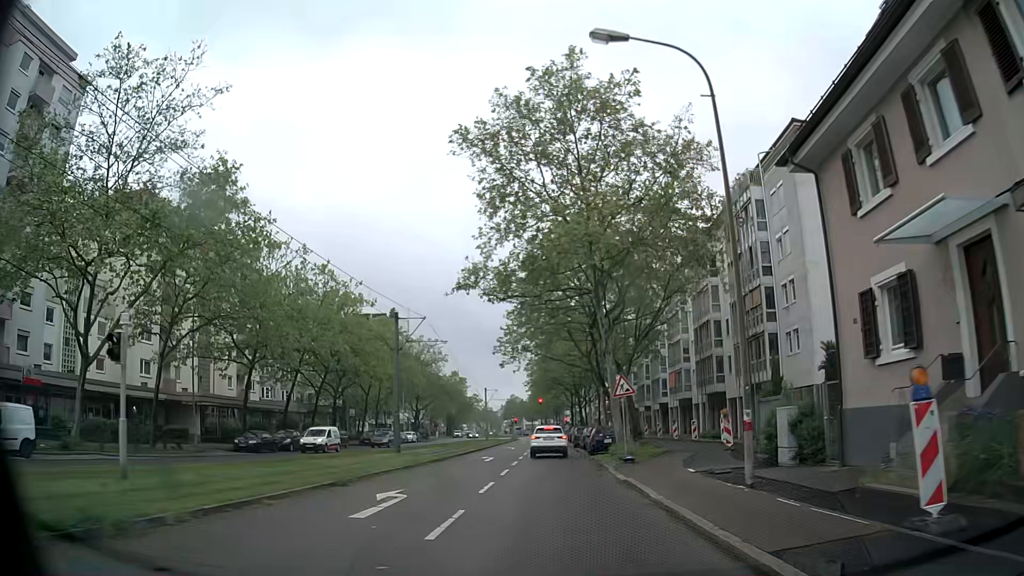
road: tertiary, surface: asphalt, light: Day
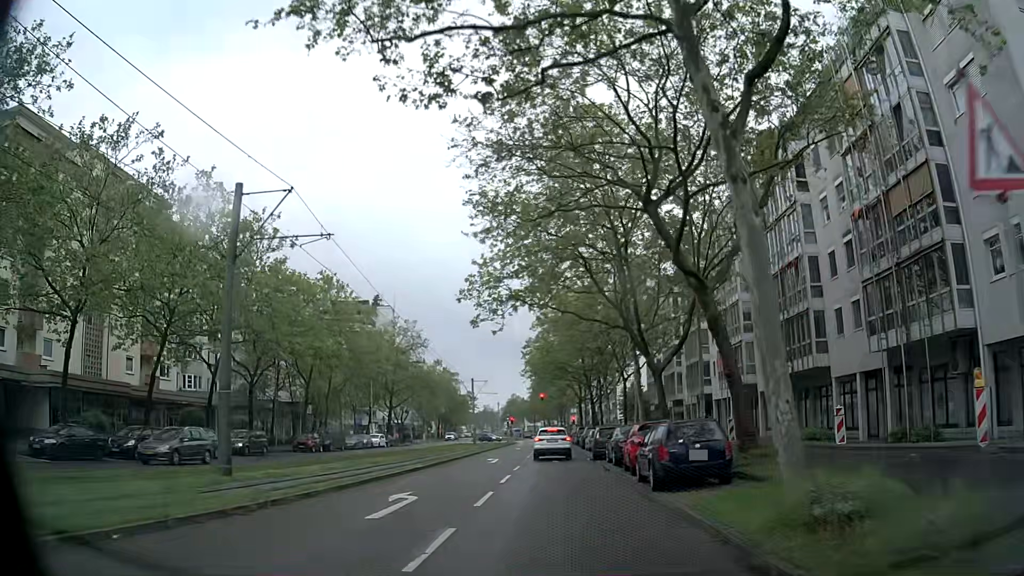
(-0.1, +19.6) m; 0°
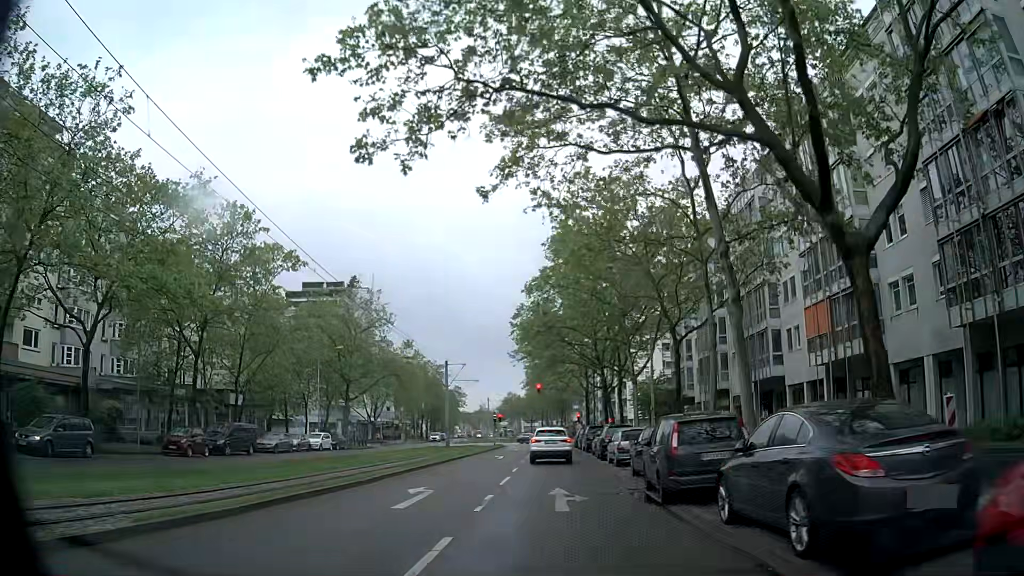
(0.0, +18.5) m; +1°
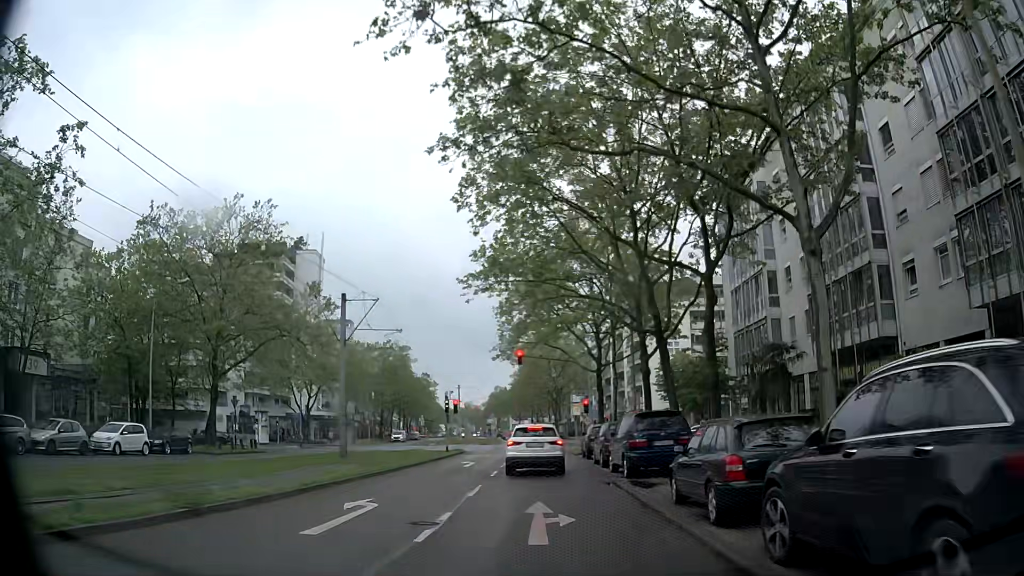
(-0.1, +27.0) m; +1°
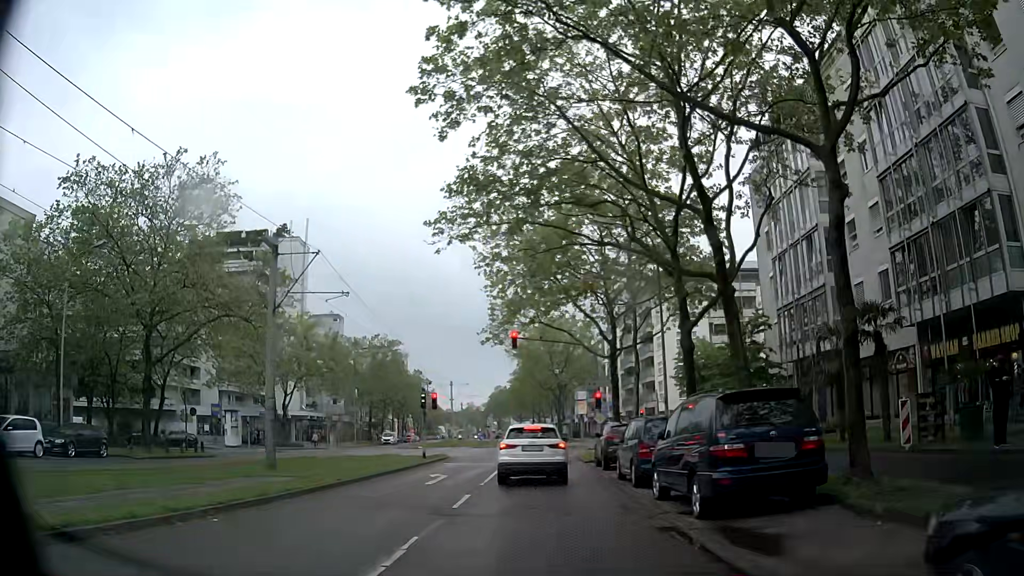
(-0.1, +8.2) m; -1°
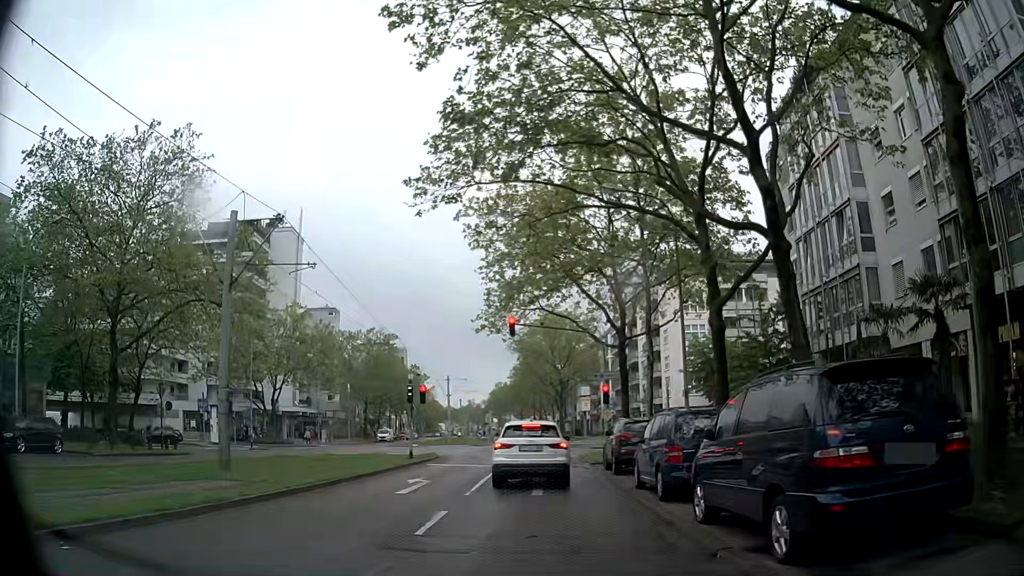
(-0.1, +3.4) m; -1°
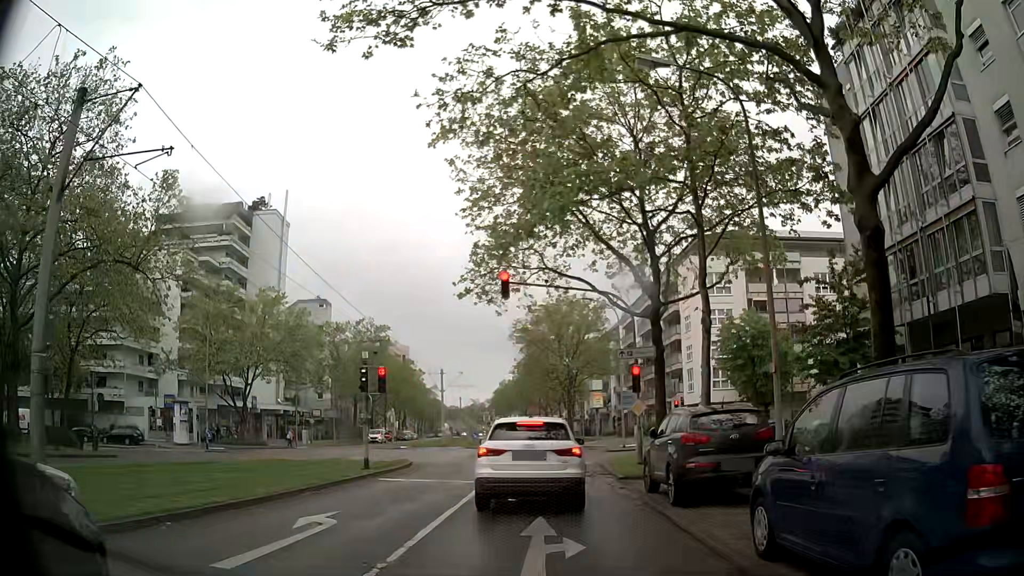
(+0.1, +8.1) m; -1°
